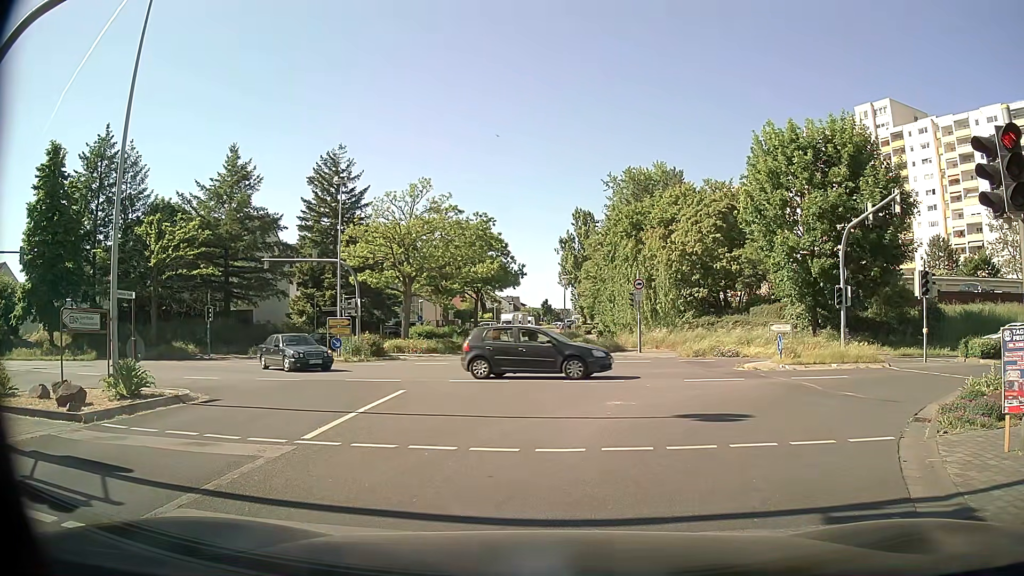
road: tertiary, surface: asphalt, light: Day
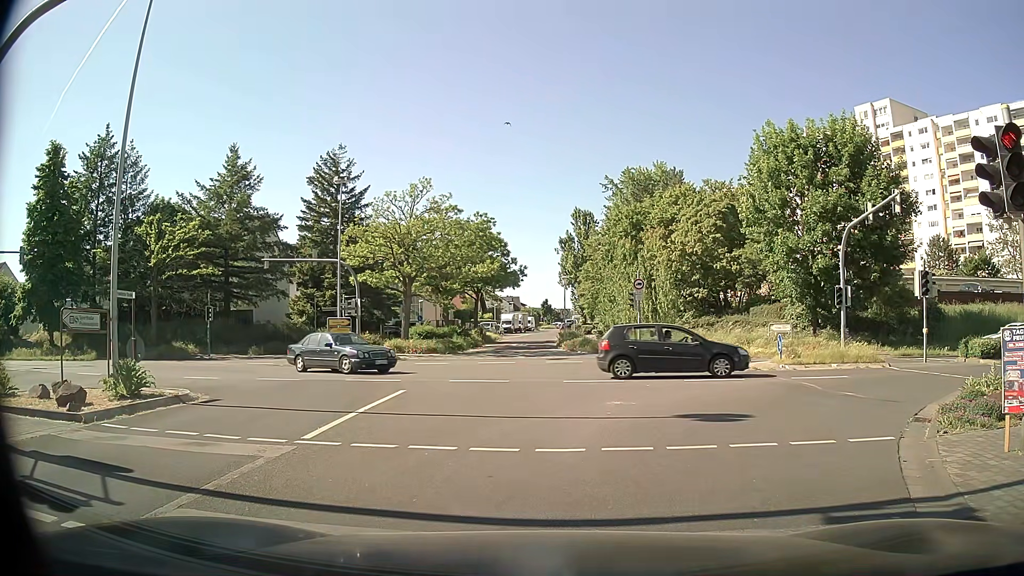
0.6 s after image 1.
(0.0, 0.0) m; 0°
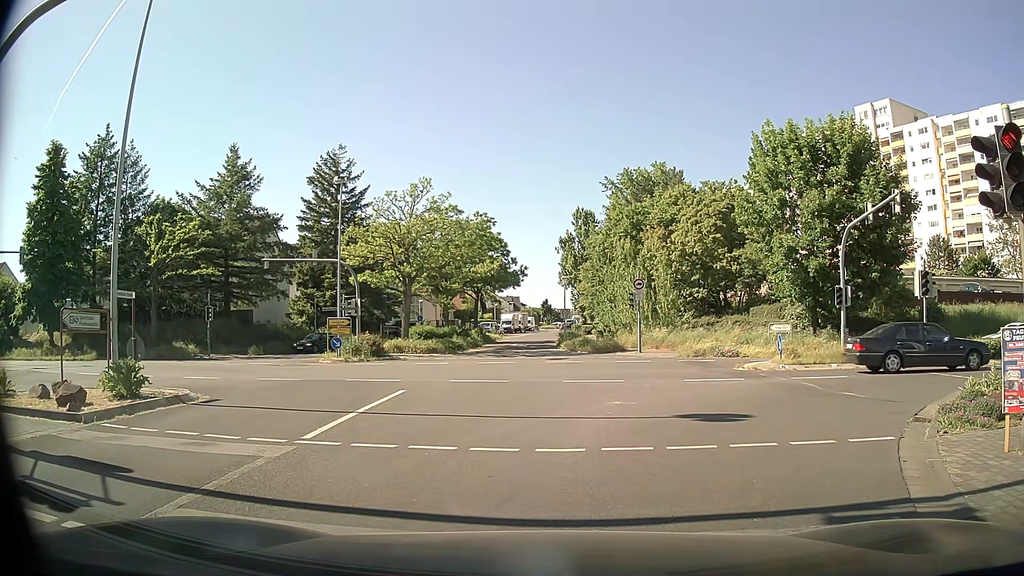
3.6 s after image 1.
(0.0, 0.0) m; 0°
(+2, +10) (+9, +16) (+19, +19) (+29, +18) (+39, +17) (+49, +16) (+59, +15) (+69, +14) (+79, +13) (+89, +13) m
